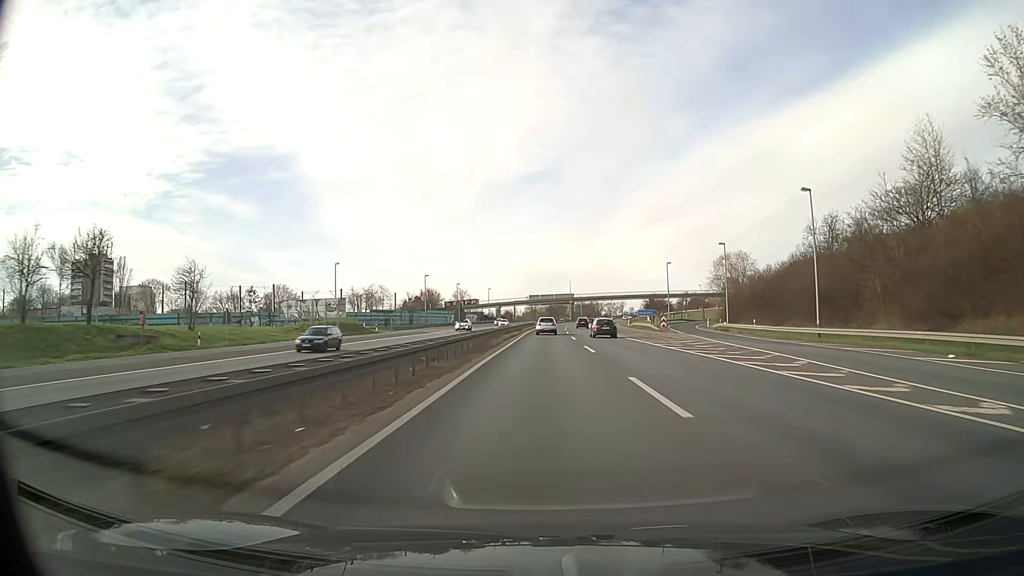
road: motorway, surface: asphalt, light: Day
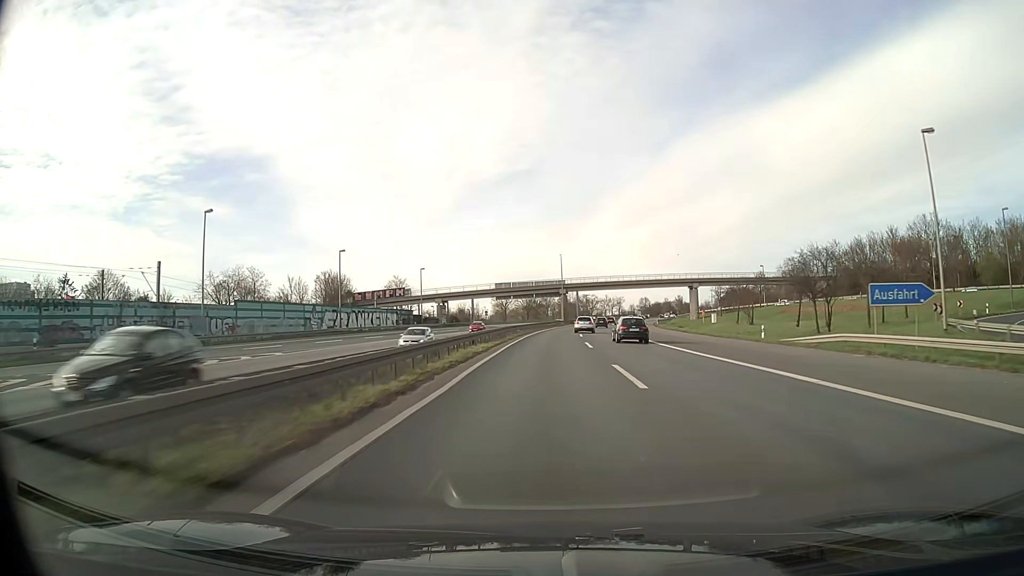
(+0.9, +86.2) m; +2°
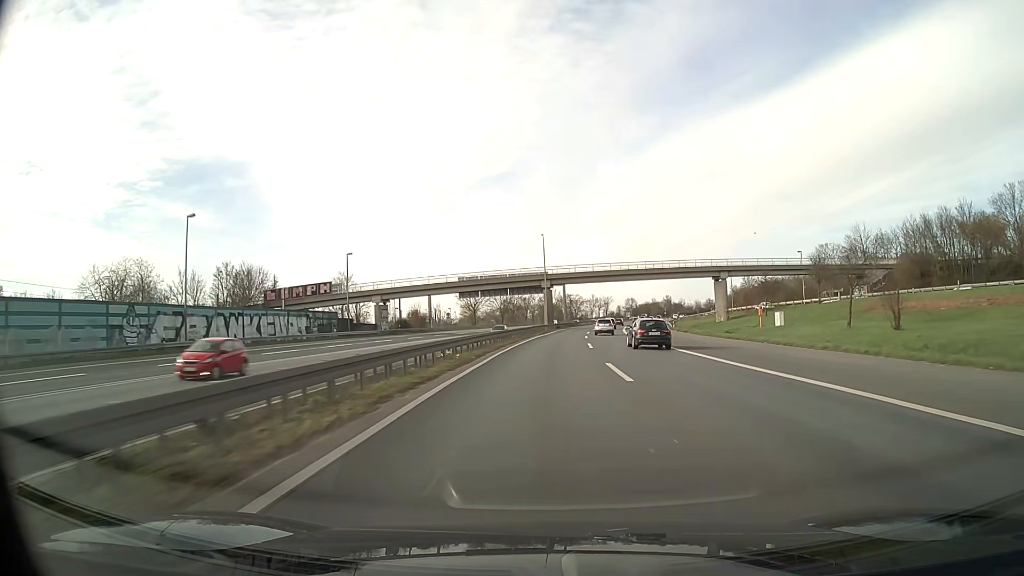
(+0.5, +34.3) m; +2°
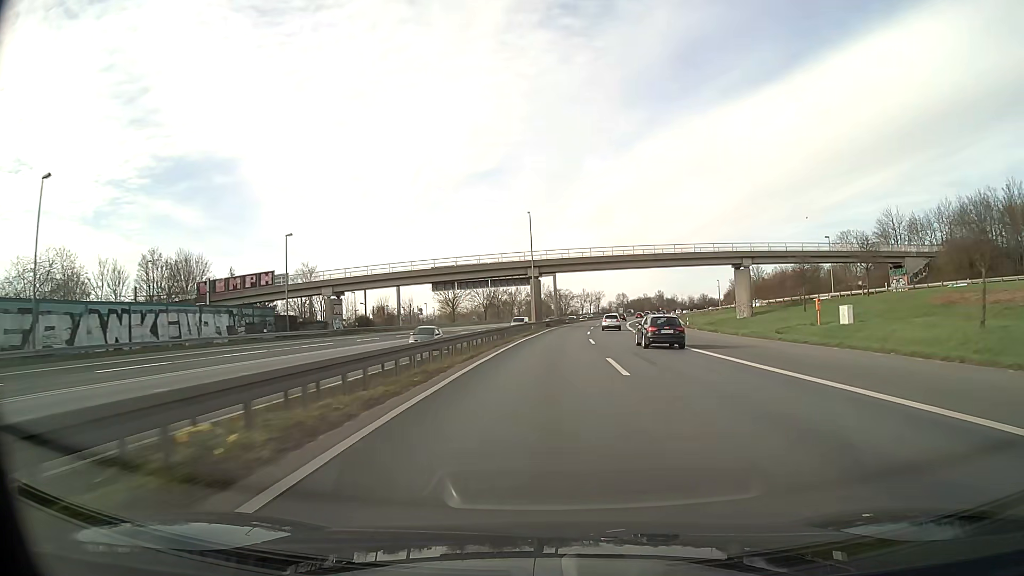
(+0.2, +17.1) m; +1°
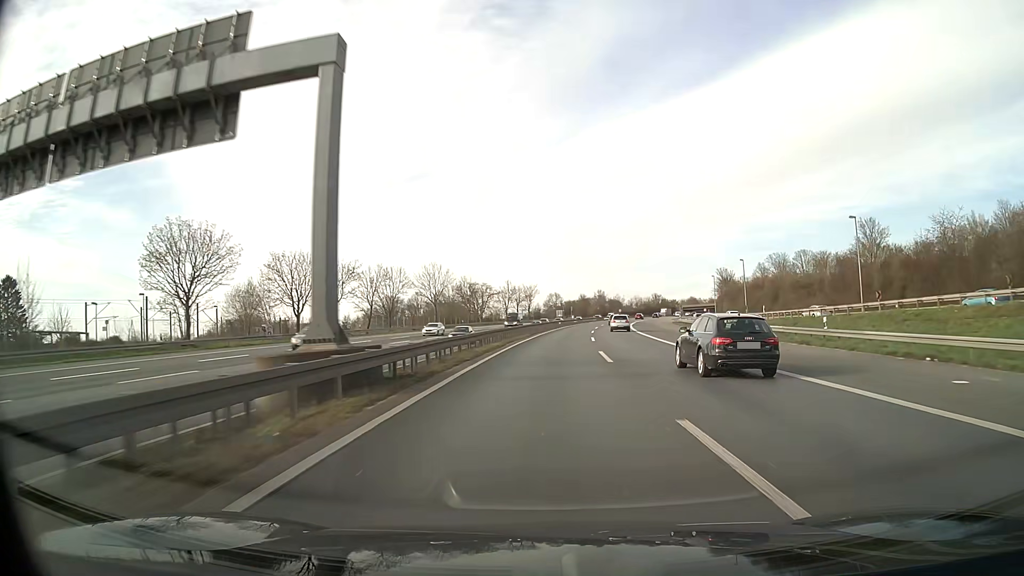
(+5.0, +84.5) m; +6°
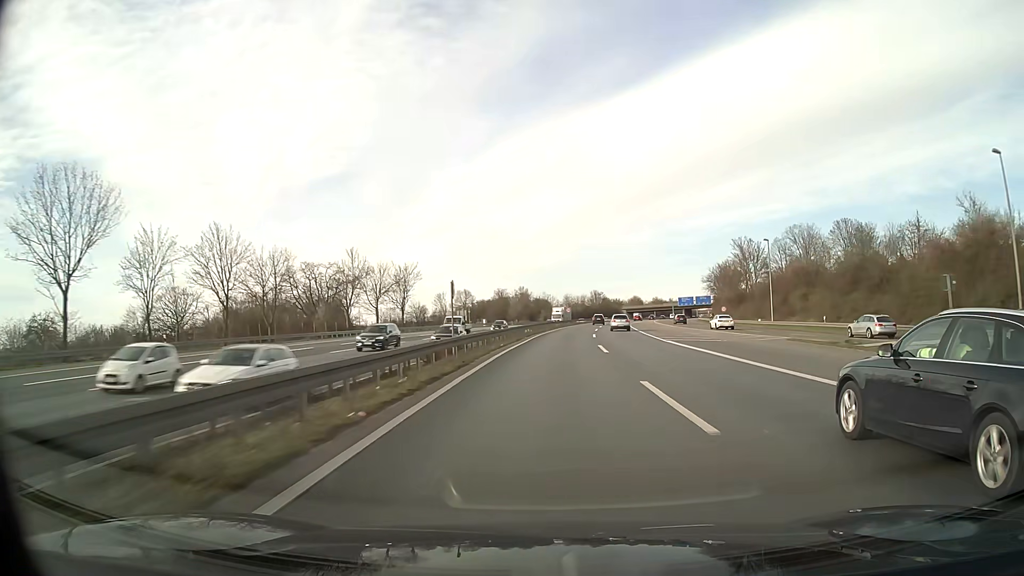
(+5.5, +84.0) m; +7°
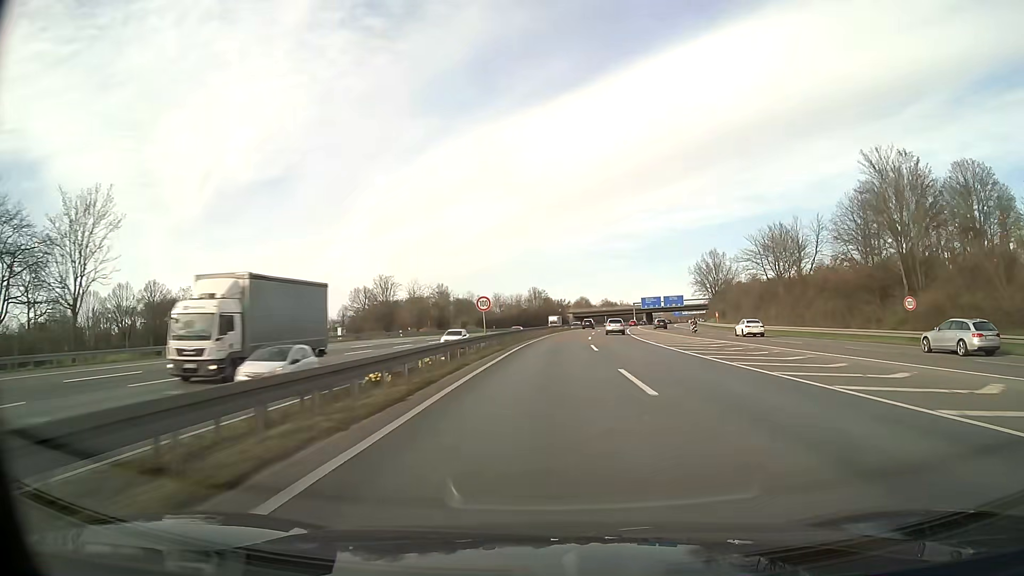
(+3.5, +67.3) m; +6°
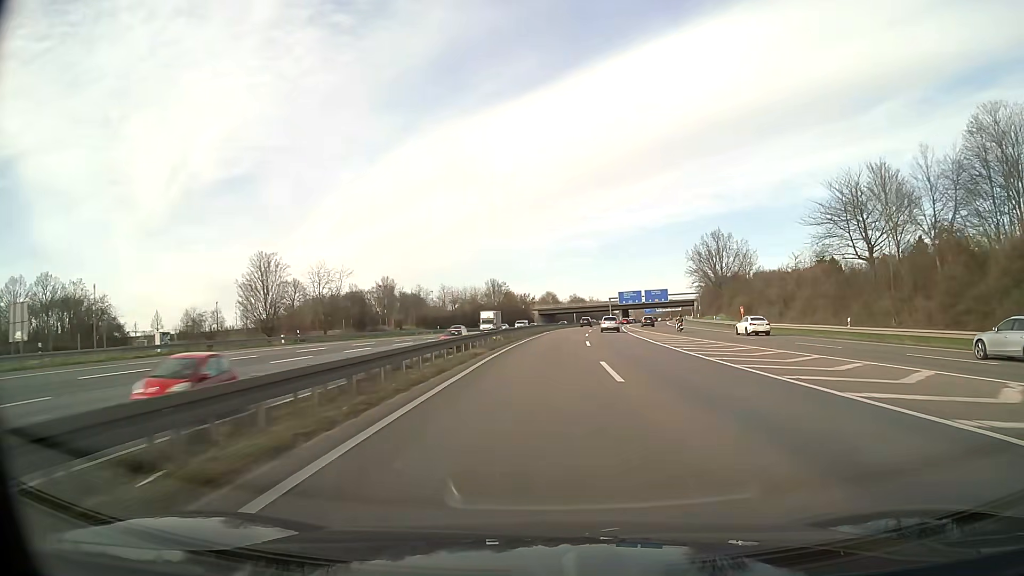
(+0.9, +33.9) m; +3°
(0, +10) (0, +20) (+1, +30) (+1, +40) (+2, +50) (+2, +60) (+3, +70) (+4, +80) (+5, +90) (+7, +100) m
